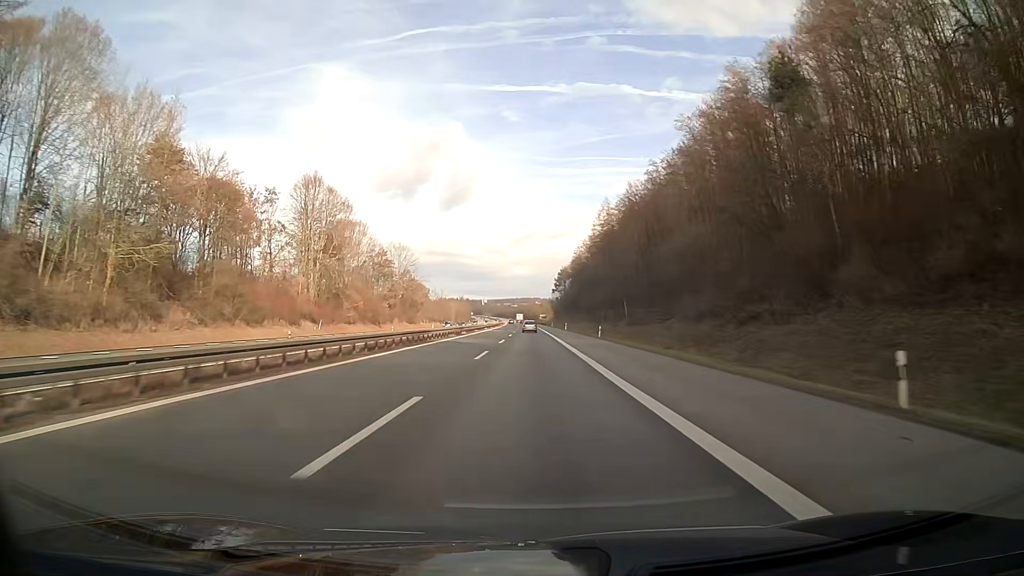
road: motorway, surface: asphalt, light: Day
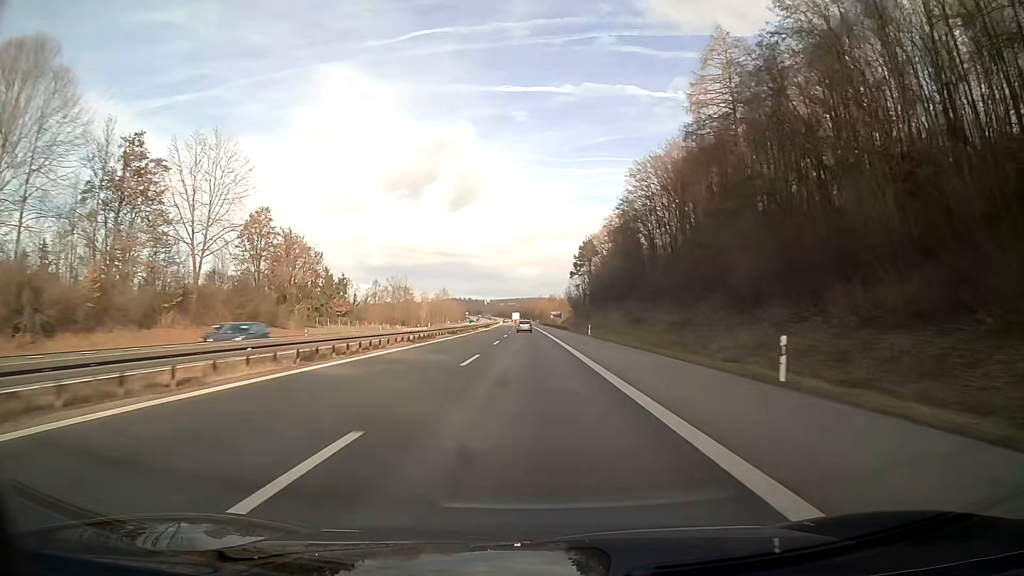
(-0.4, +95.0) m; -1°
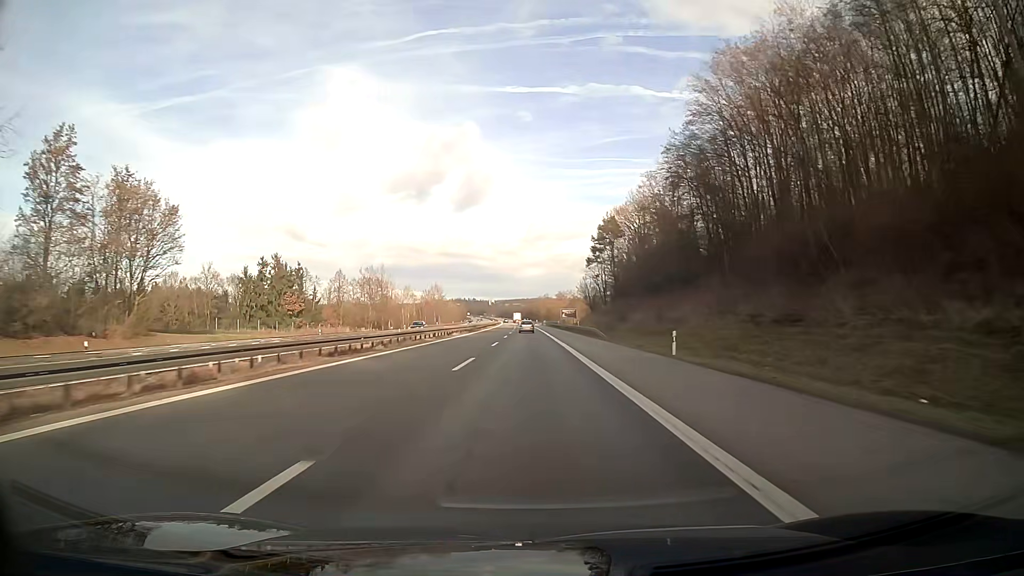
(-0.2, +38.0) m; 0°
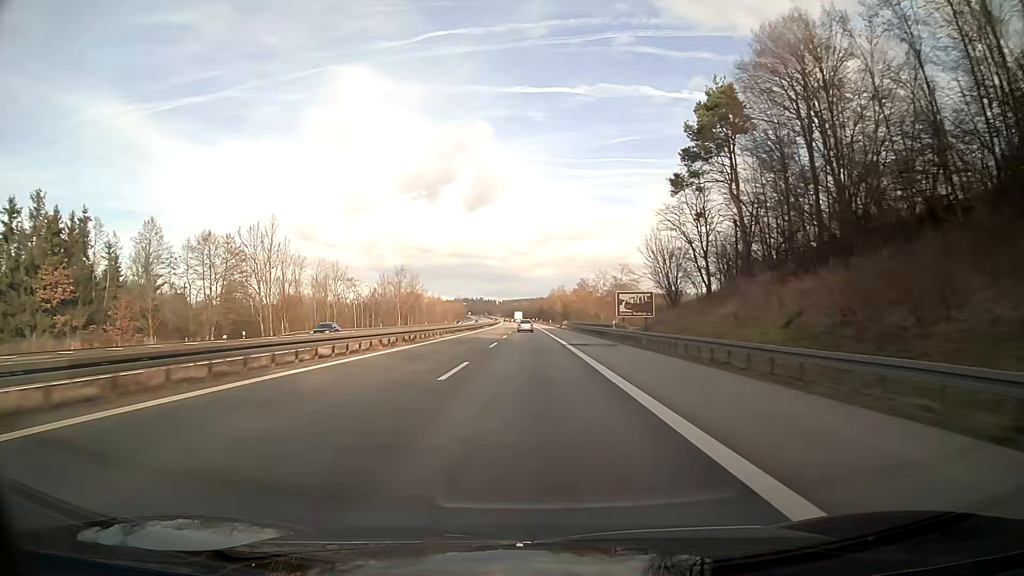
(-0.5, +76.0) m; -1°
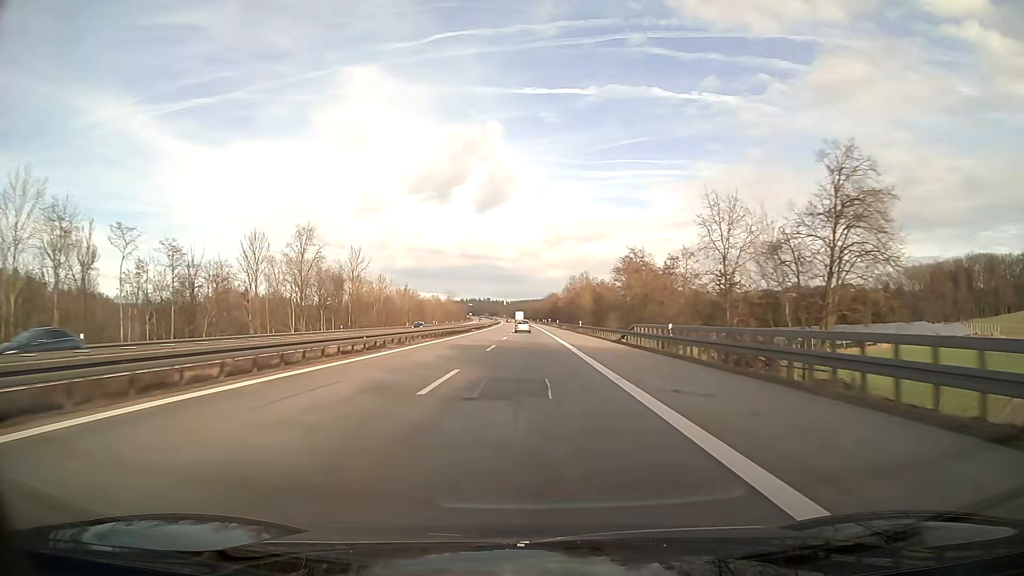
(-0.5, +76.0) m; -1°
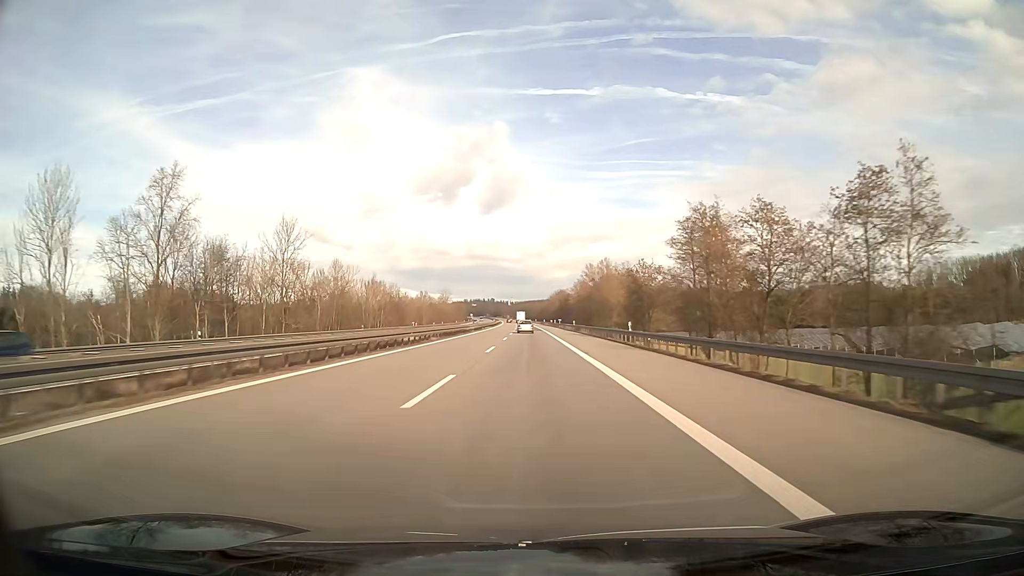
(-0.1, +38.0) m; 0°
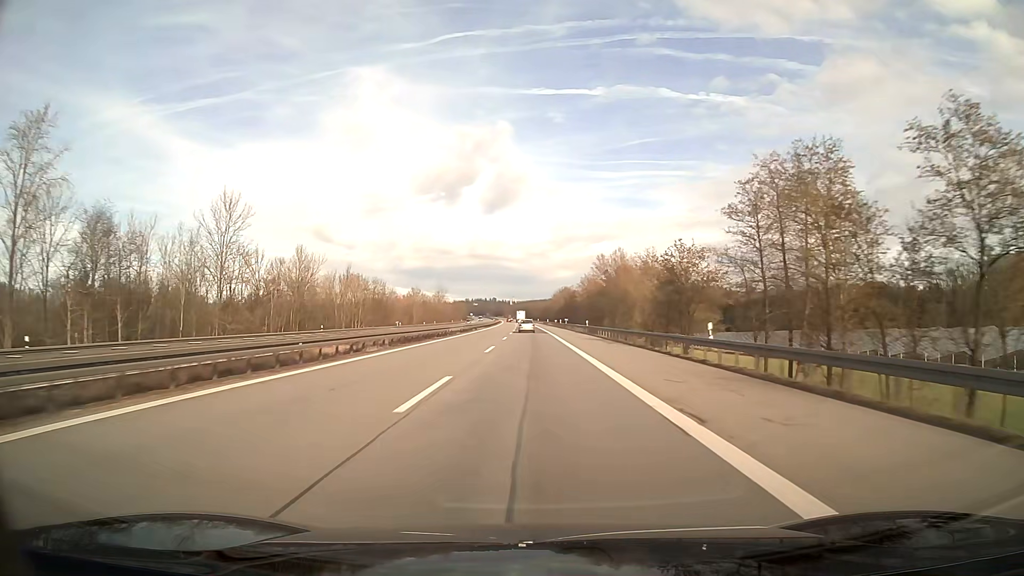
(0.0, +19.0) m; 0°
